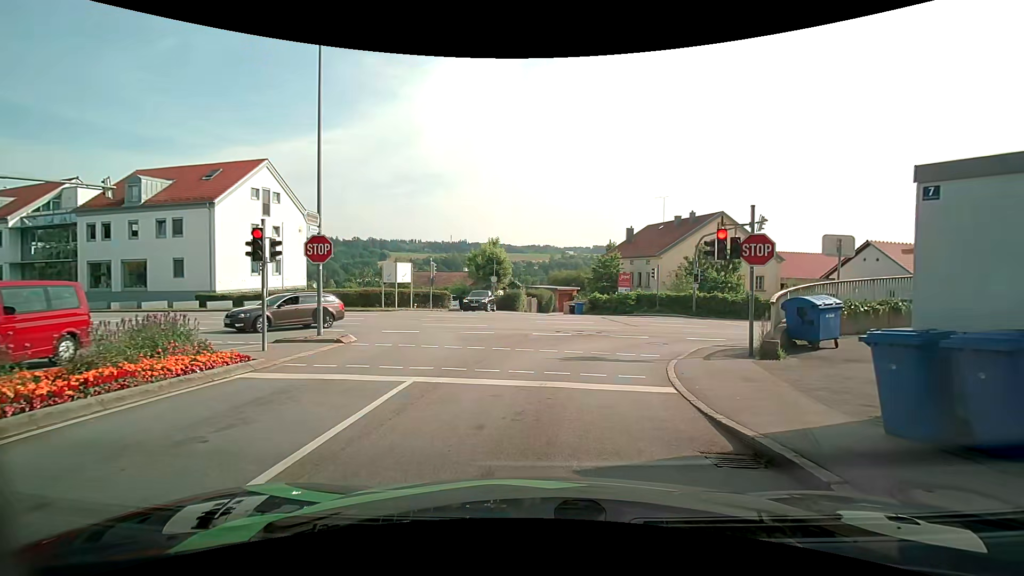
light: Day
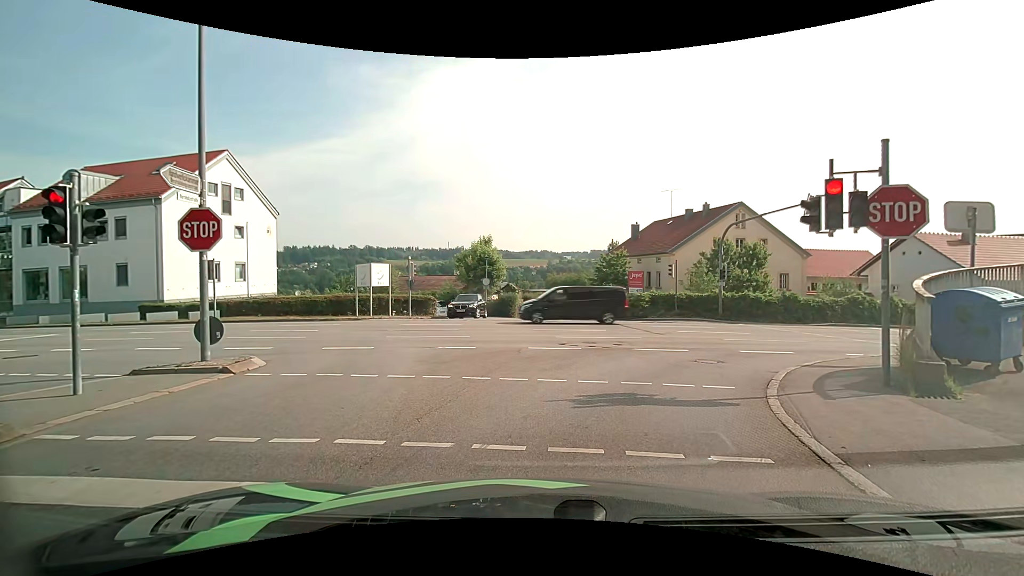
(0.0, +5.1) m; 0°
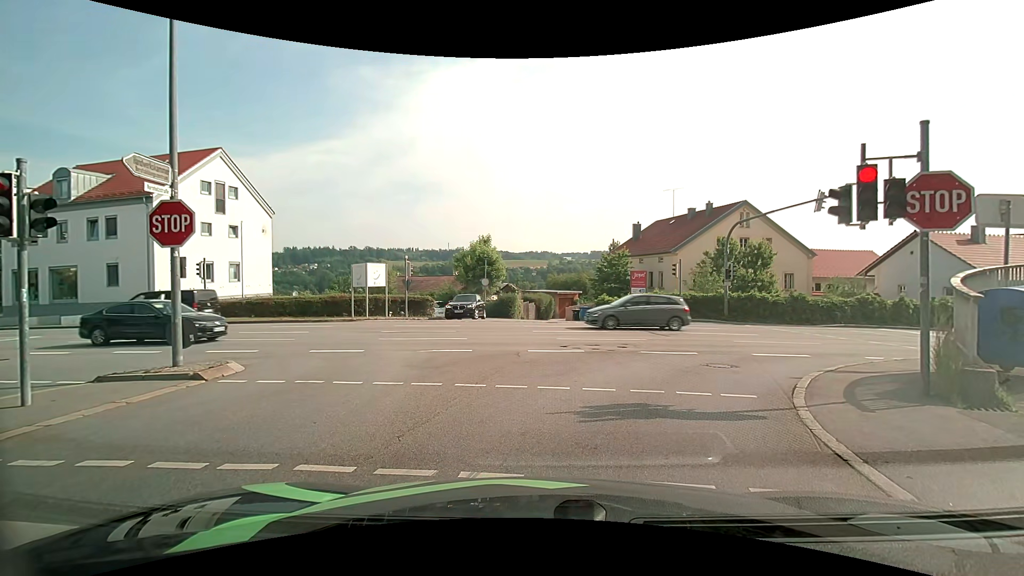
(0.0, +0.8) m; 0°
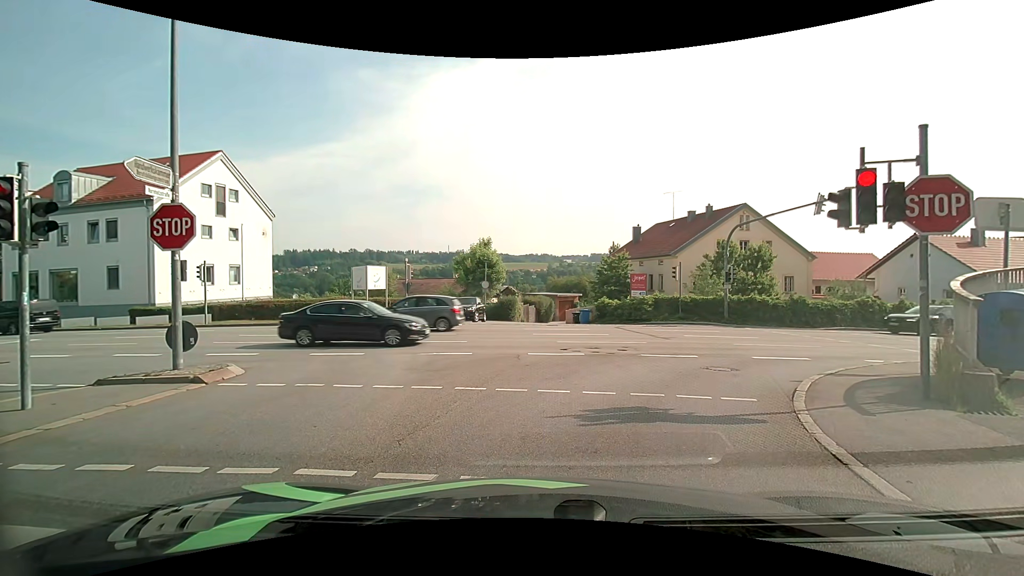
(0.0, 0.0) m; 0°
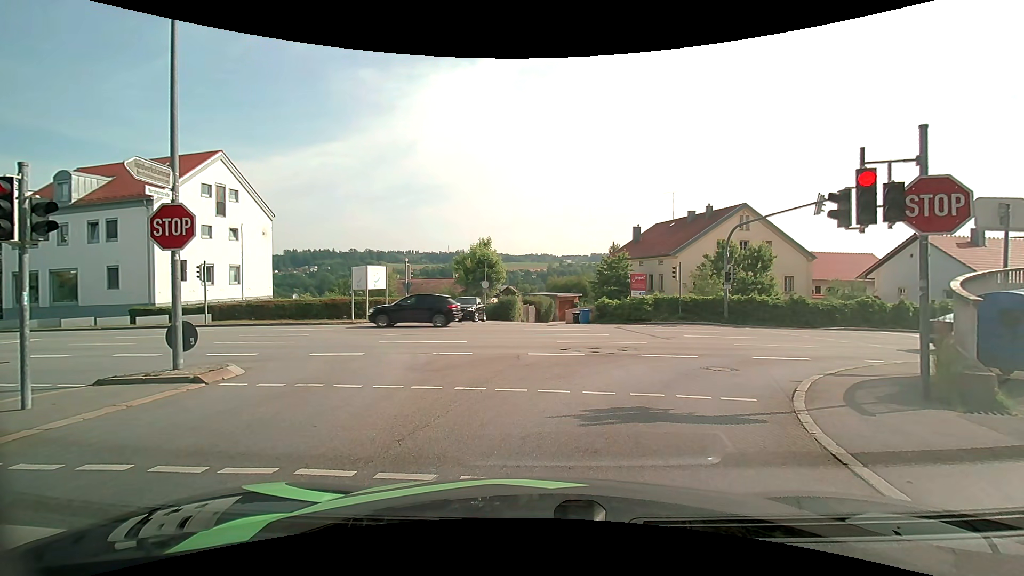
(0.0, +0.1) m; 0°
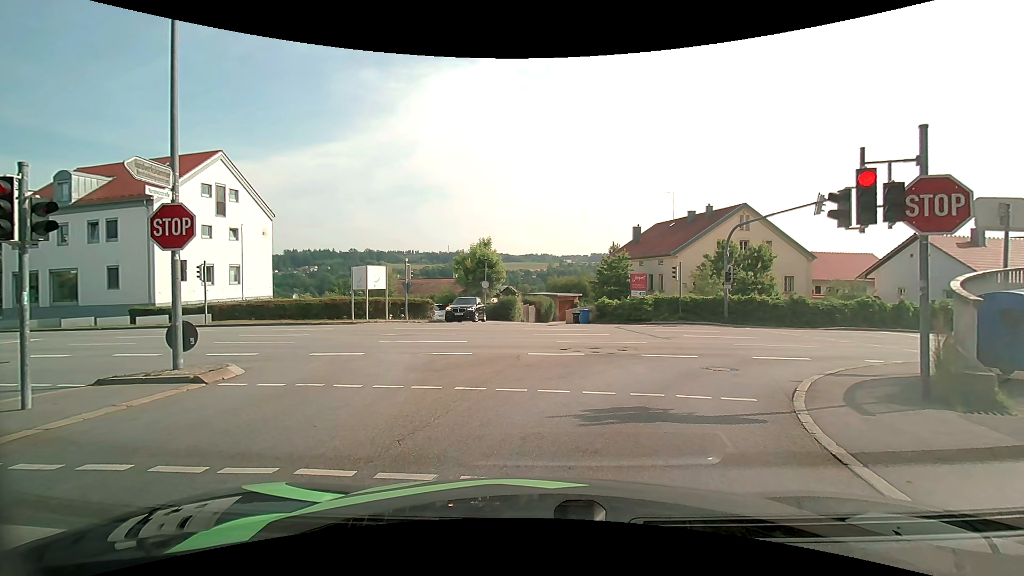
(0.0, 0.0) m; 0°
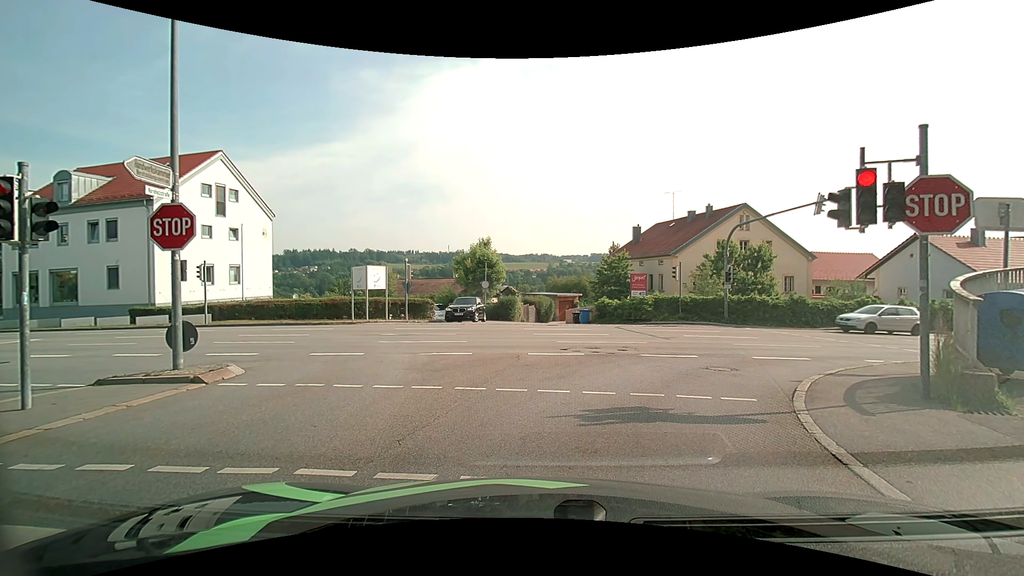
(0.0, 0.0) m; 0°
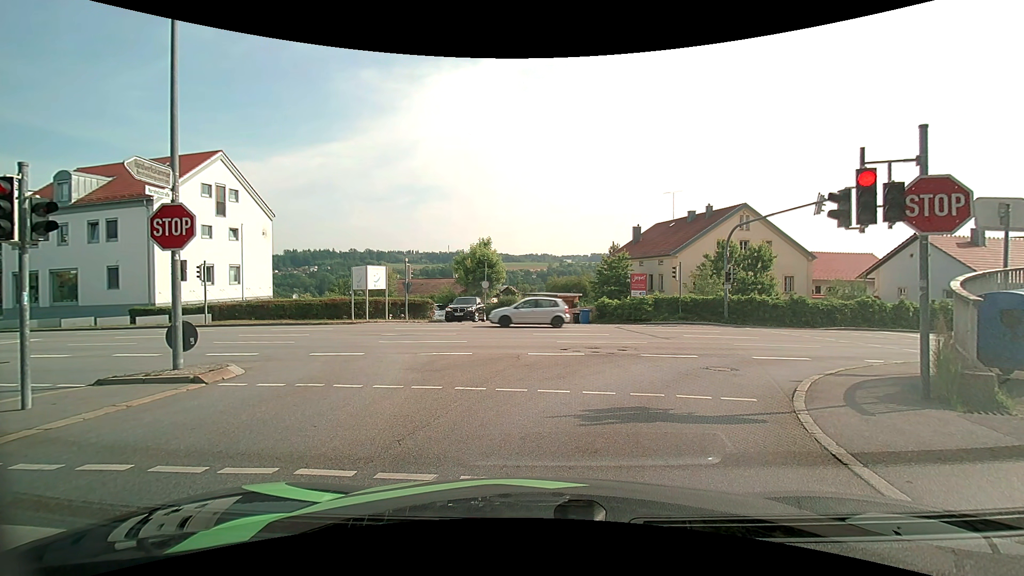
(0.0, 0.0) m; 0°
(+1, +10) (+7, +17) (+17, +20) (+27, +22) (+36, +25) (+46, +27) (+55, +31) (+64, +35) (+73, +40) (+81, +46) m
